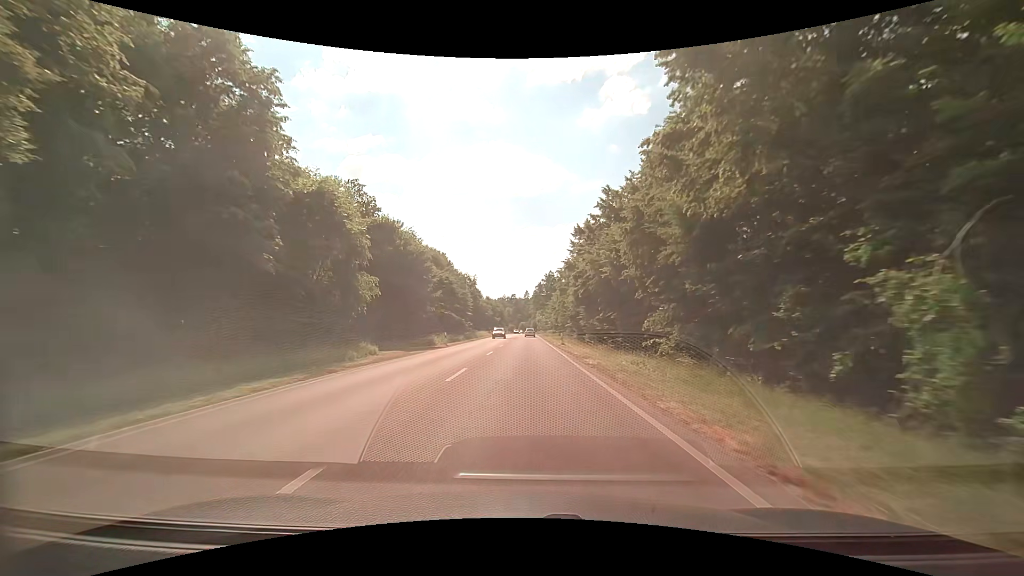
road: secondary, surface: asphalt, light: Day
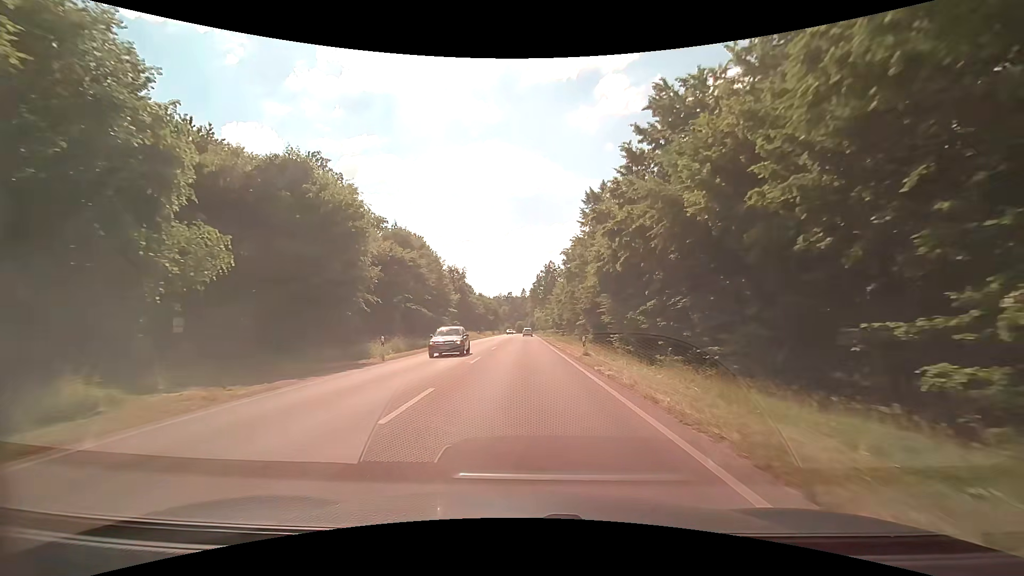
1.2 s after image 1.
(-0.1, +17.6) m; 0°
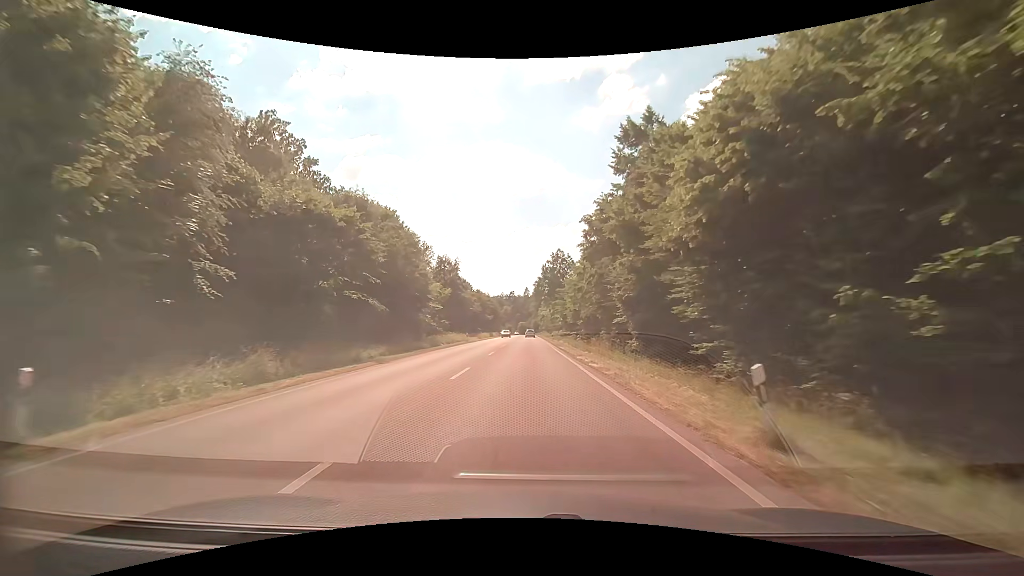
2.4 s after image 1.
(-0.1, +17.7) m; -1°
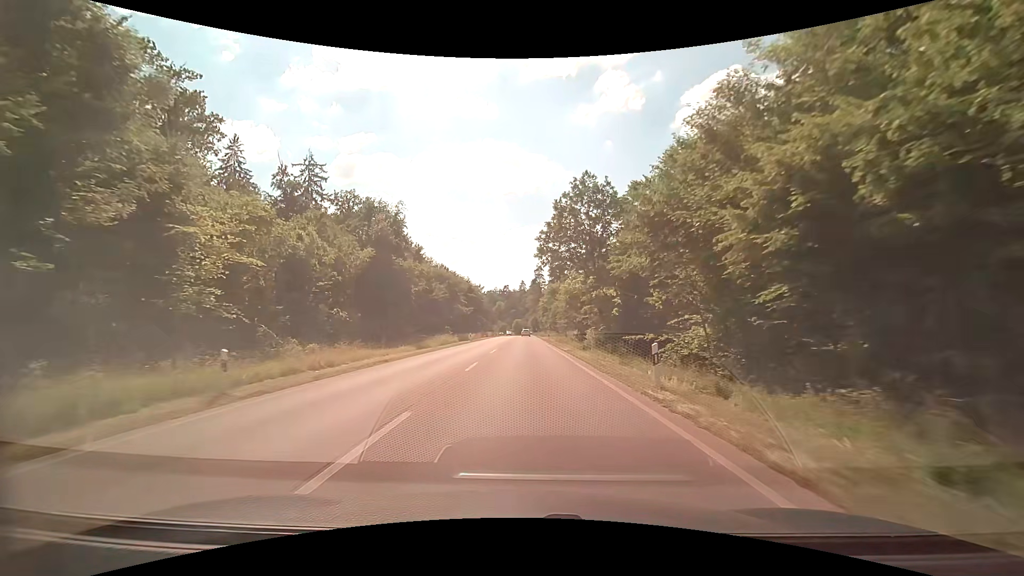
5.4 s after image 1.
(+0.2, +45.3) m; +1°
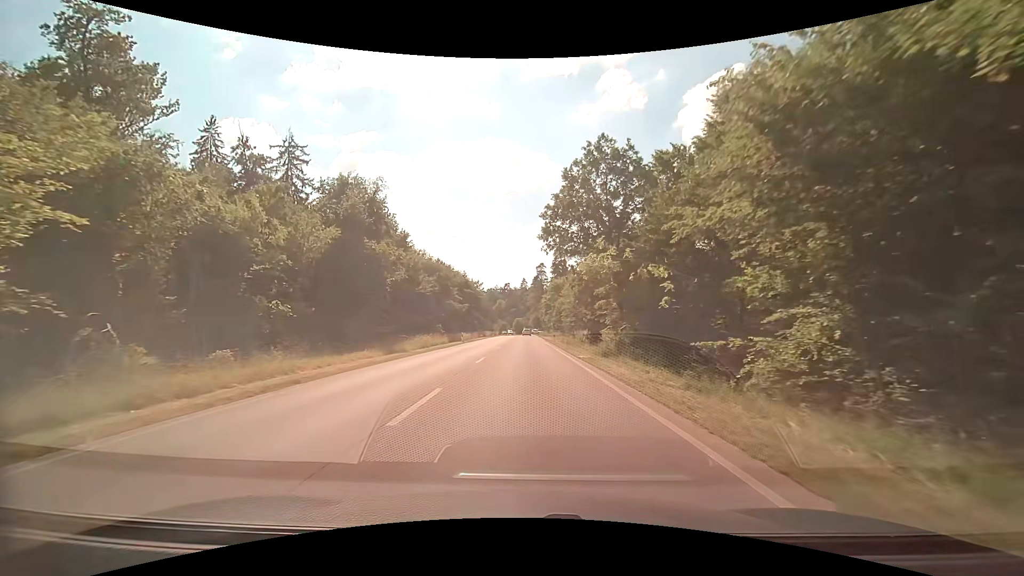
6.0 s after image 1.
(-0.1, +9.0) m; -1°
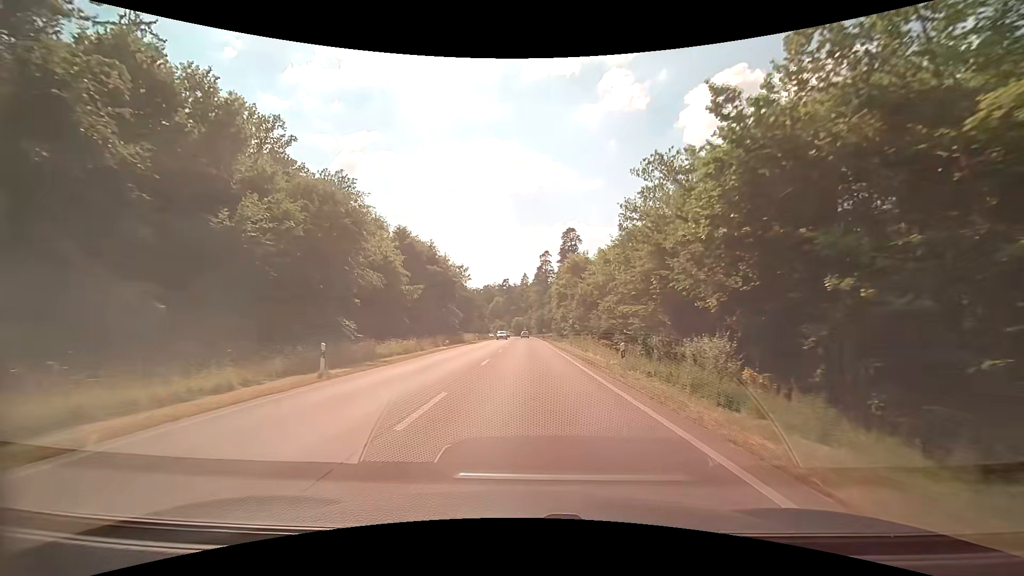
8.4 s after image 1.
(+0.1, +36.4) m; 0°
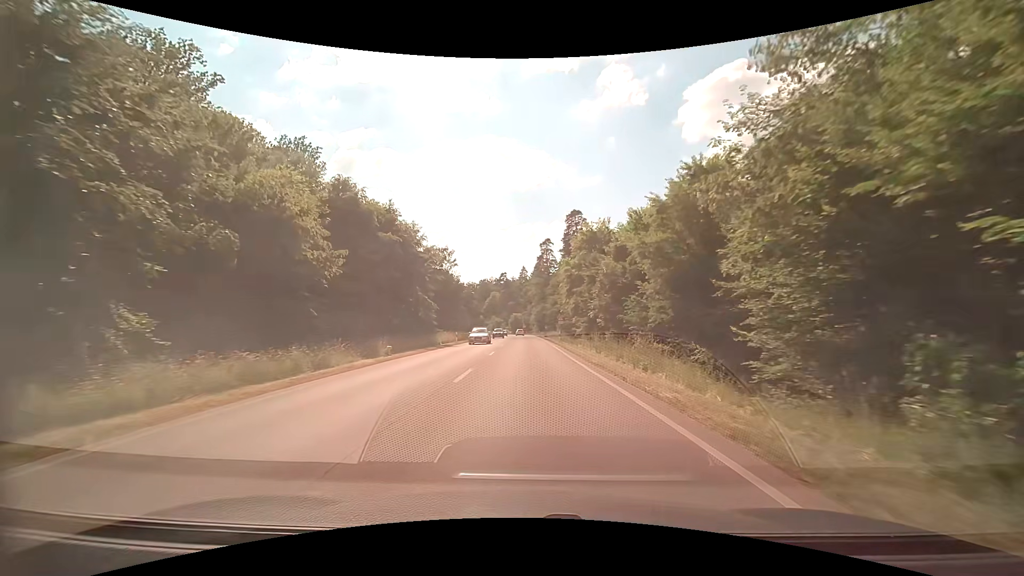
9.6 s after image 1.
(+0.2, +18.6) m; +1°
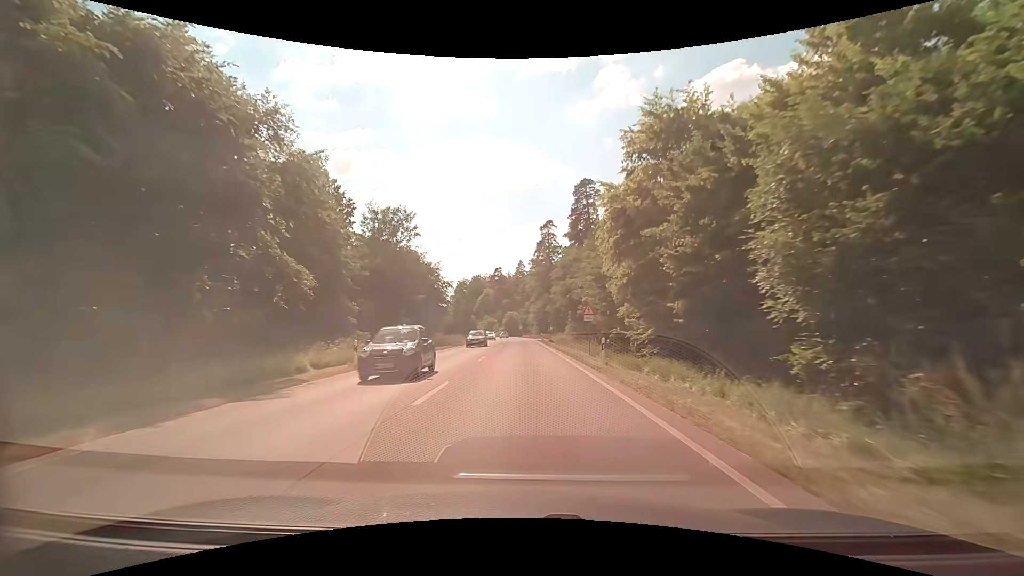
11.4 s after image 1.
(0.0, +27.7) m; 0°
(0, +10) (0, +20) (0, +30) (0, +40) (0, +50) (0, +60) (-1, +70) (-1, +80) (-2, +90) (-3, +100) m
